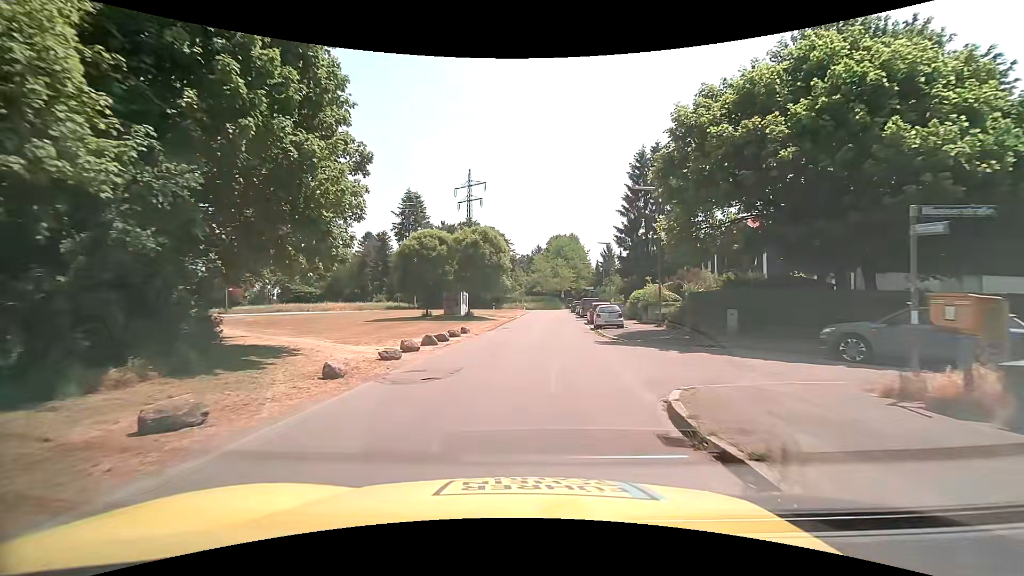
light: Day
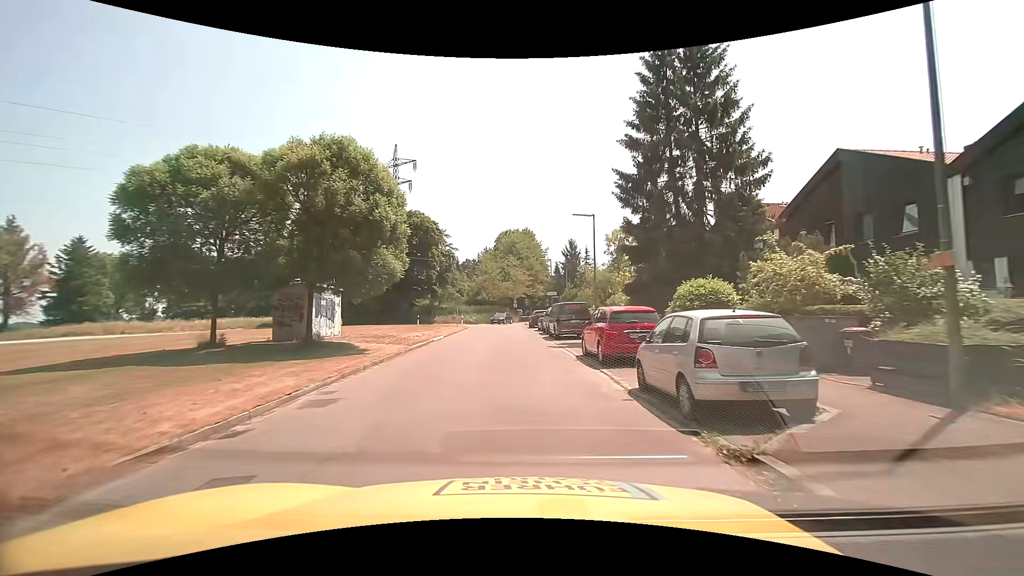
(+1.2, +23.4) m; +5°
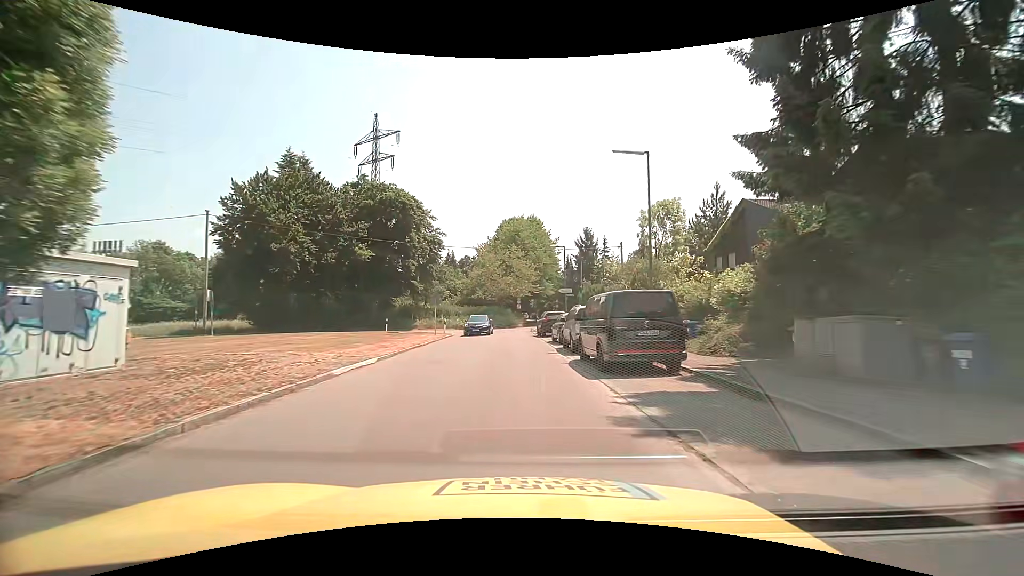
(0.0, +14.5) m; -1°
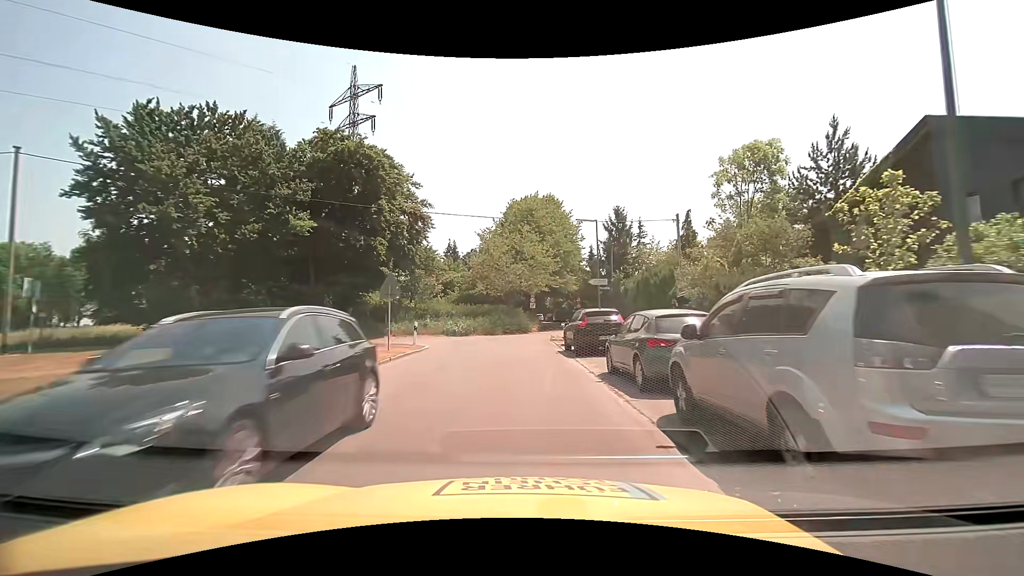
(-0.1, +14.5) m; -1°
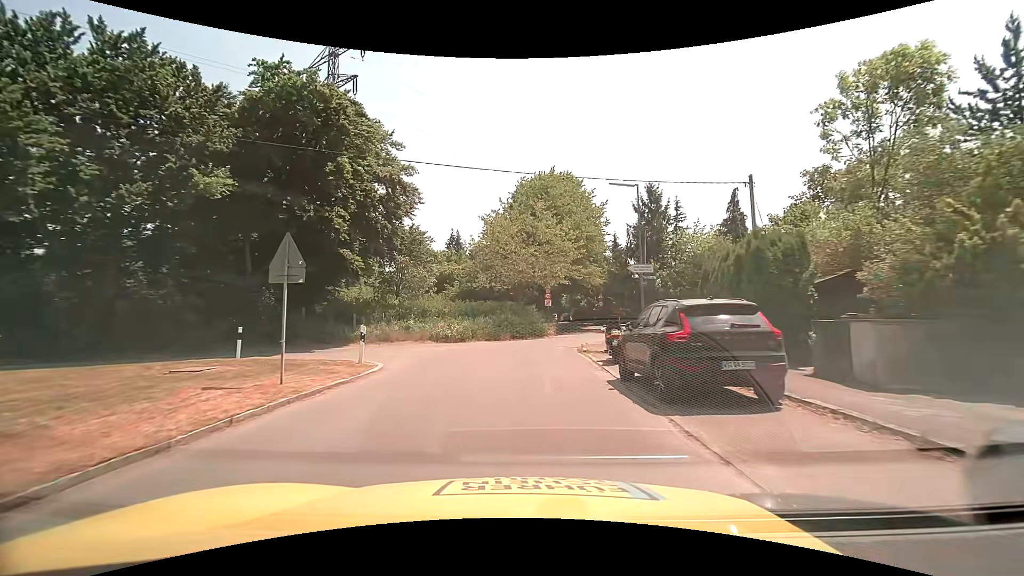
(-0.1, +9.6) m; -1°
